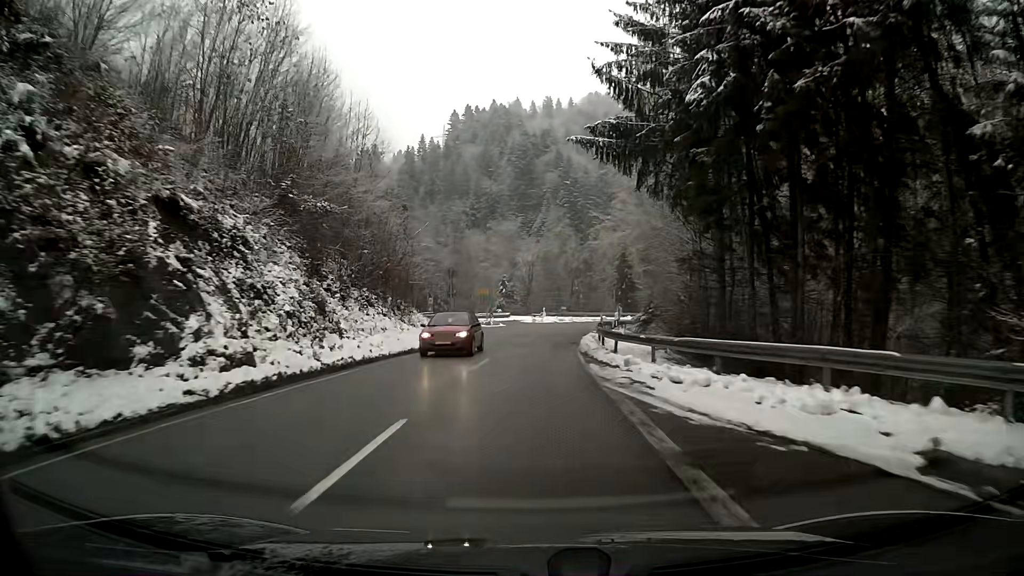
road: secondary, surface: asphalt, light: Day
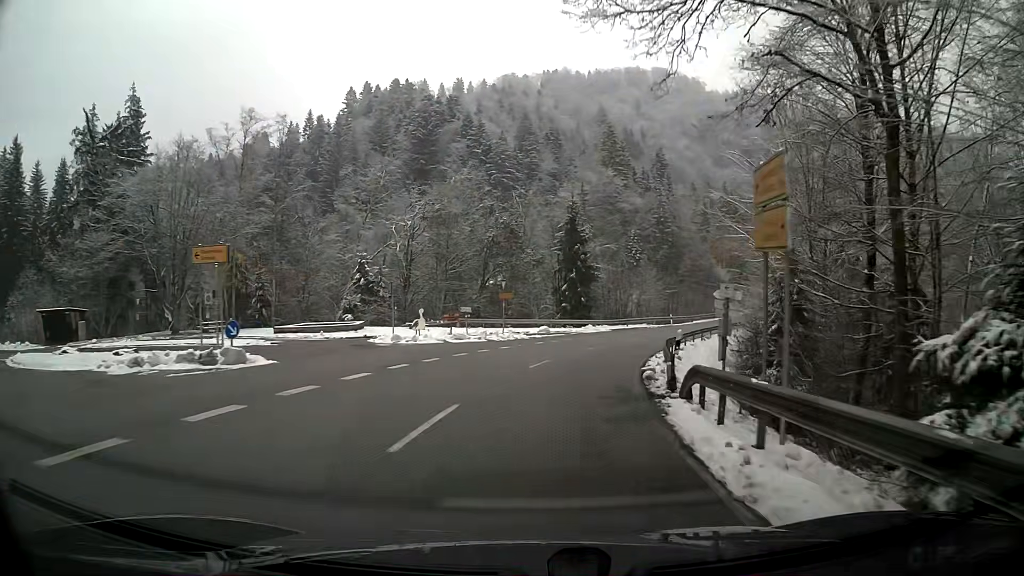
(+2.6, +46.8) m; +9°
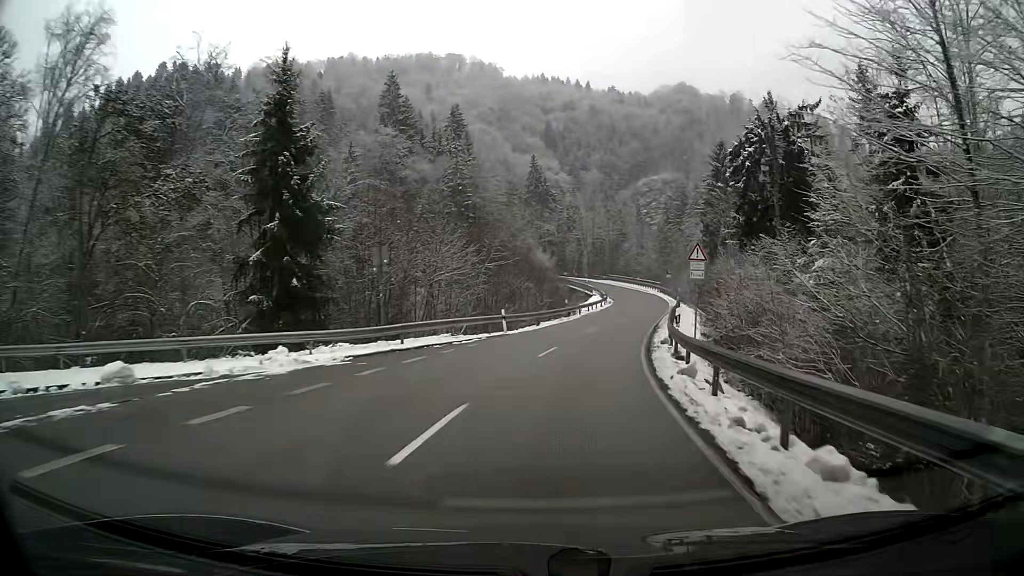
(+5.4, +37.2) m; +18°
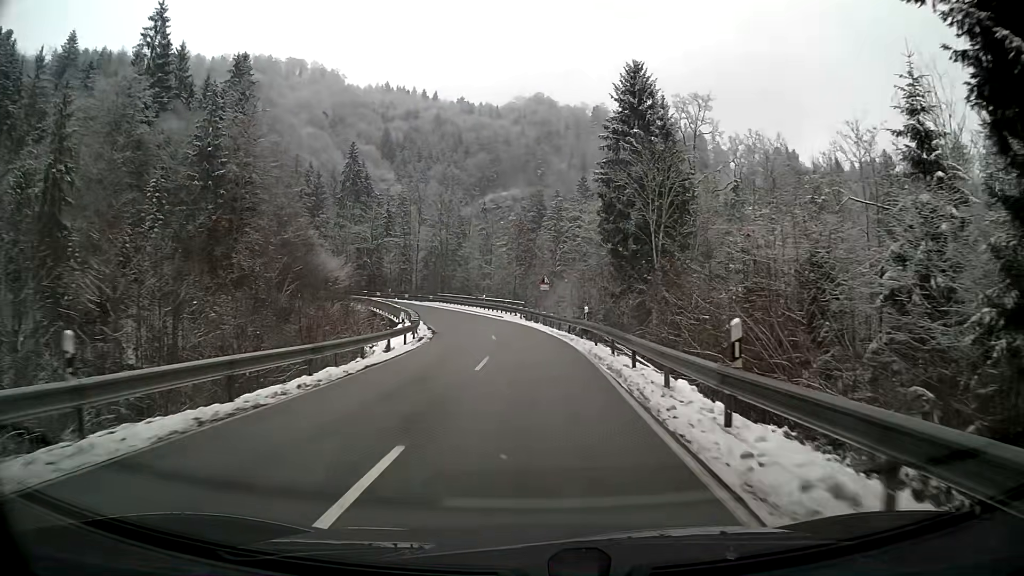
(+5.1, +39.2) m; +12°
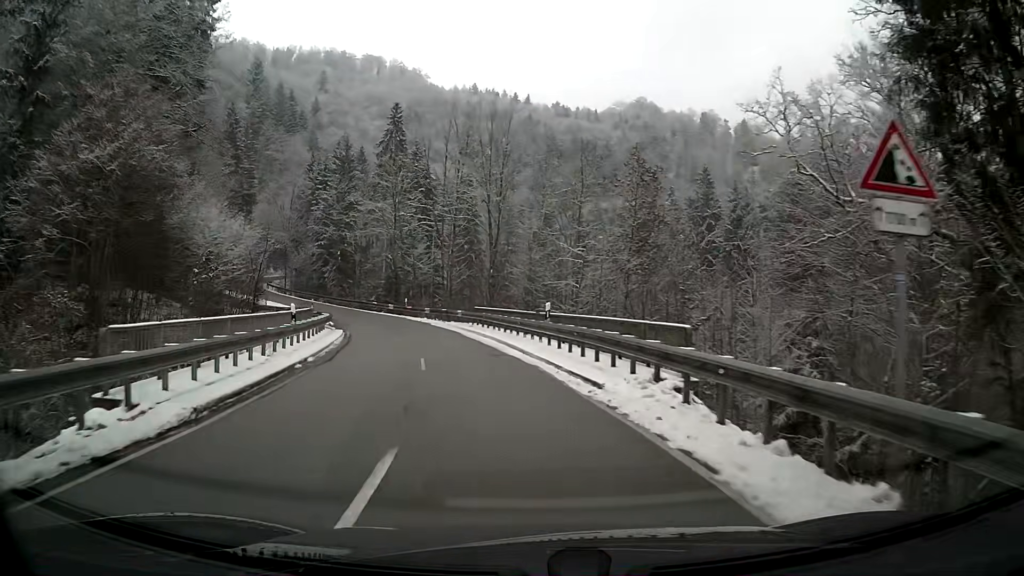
(-2.1, +36.9) m; -10°
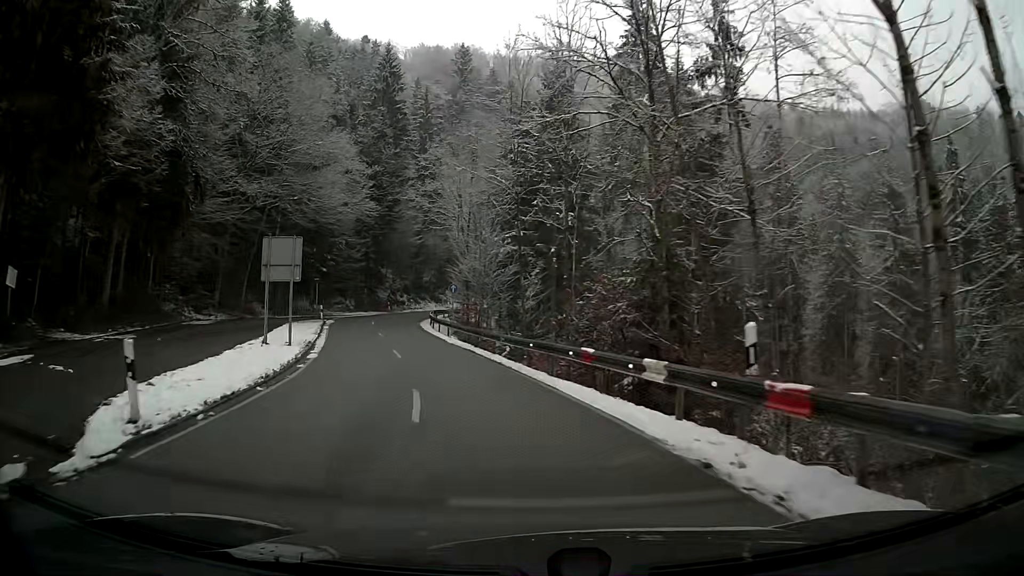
(-8.3, +42.5) m; -23°
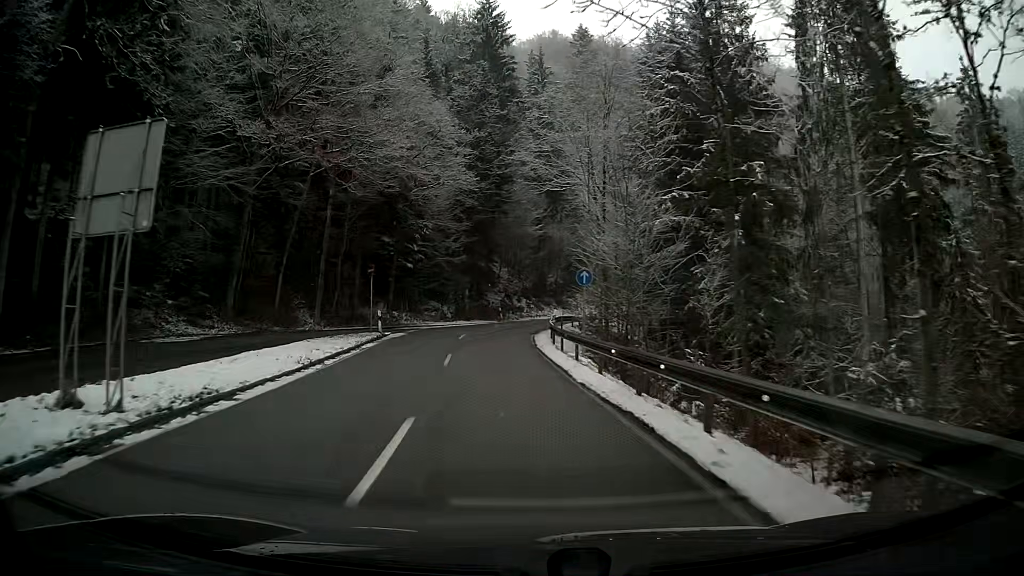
(-1.5, +16.9) m; -10°
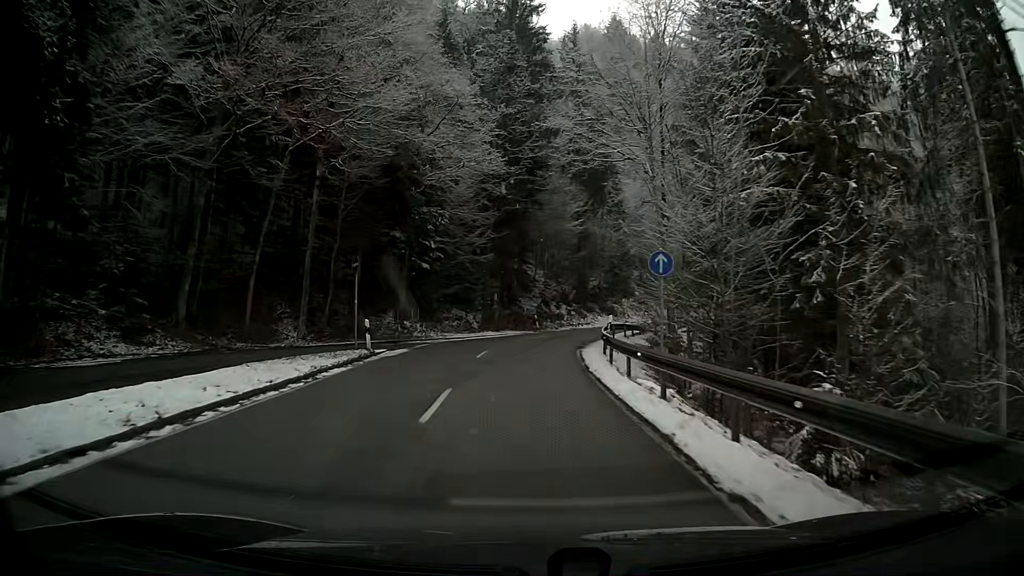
(-0.2, +8.5) m; -2°
(0, +10) (0, +20) (+2, +30) (+5, +39) (+9, +49) (+14, +57) (+20, +65) (+26, +73) (+32, +81) (+40, +87) m
